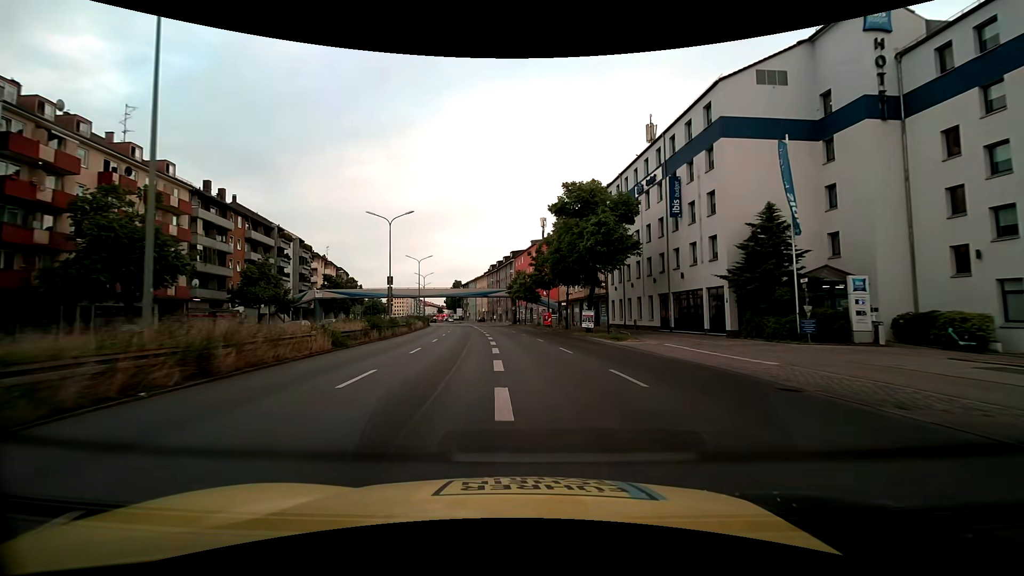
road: trunk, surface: asphalt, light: Day
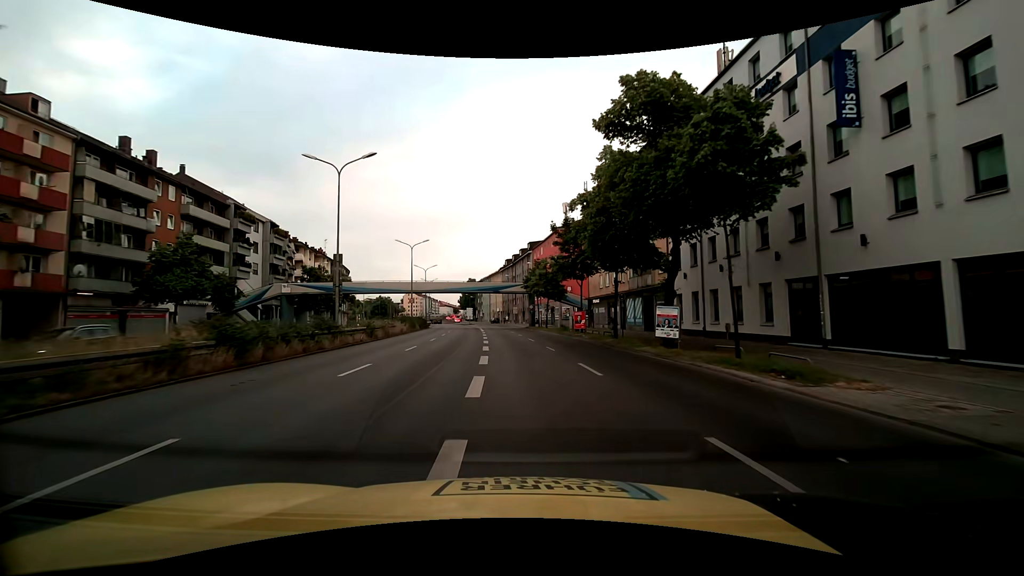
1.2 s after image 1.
(-0.3, +16.1) m; -2°
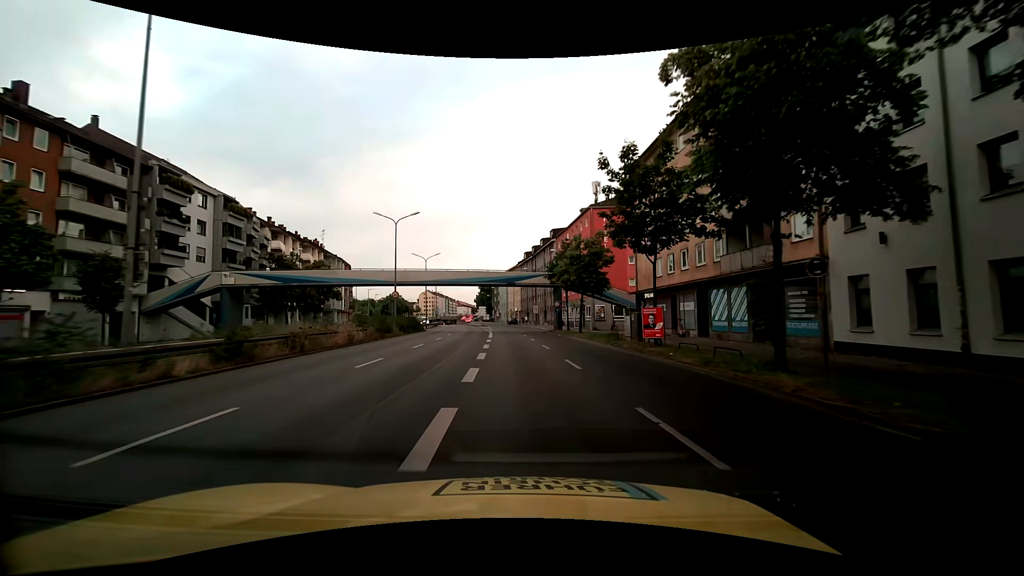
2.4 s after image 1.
(-0.4, +16.1) m; -2°
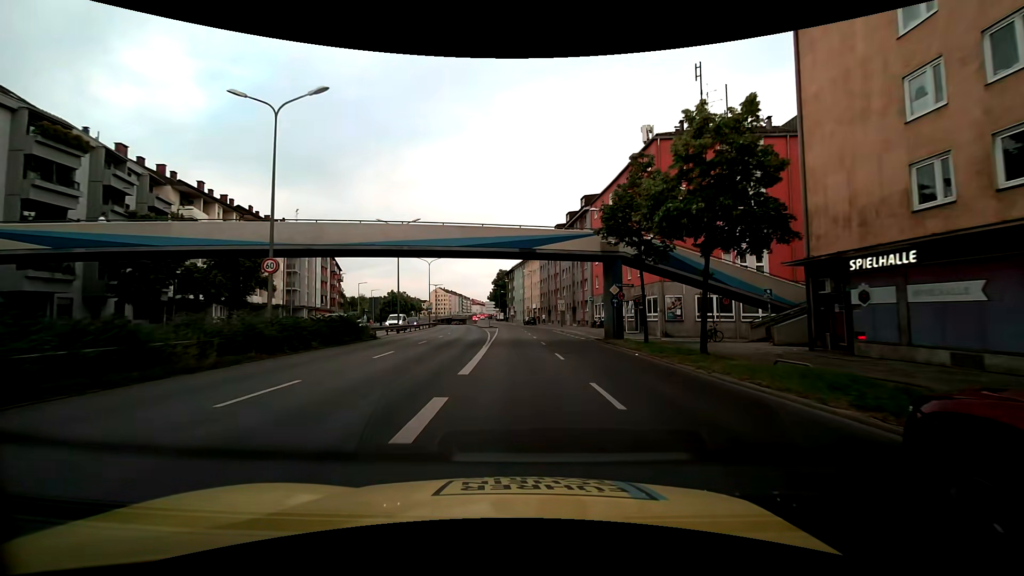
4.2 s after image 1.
(-0.5, +24.2) m; -2°
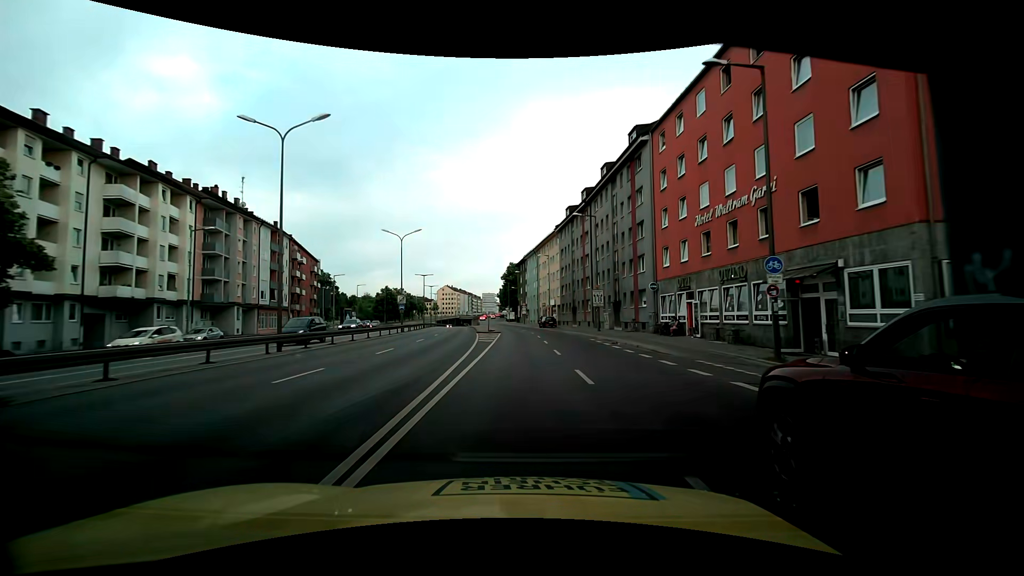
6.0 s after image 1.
(-0.1, +24.2) m; -1°
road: trunk_link
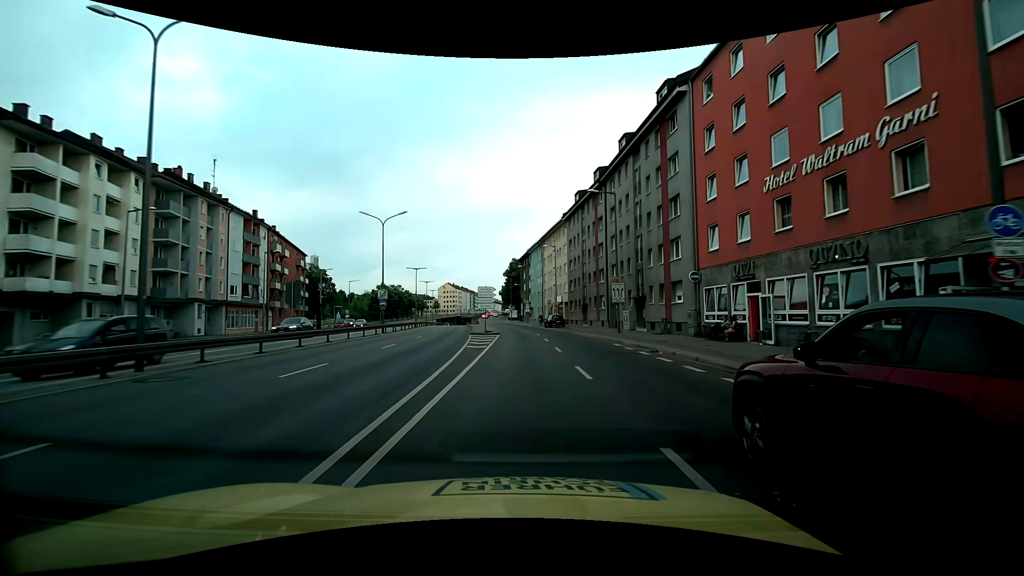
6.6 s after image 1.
(0.0, +8.1) m; +1°
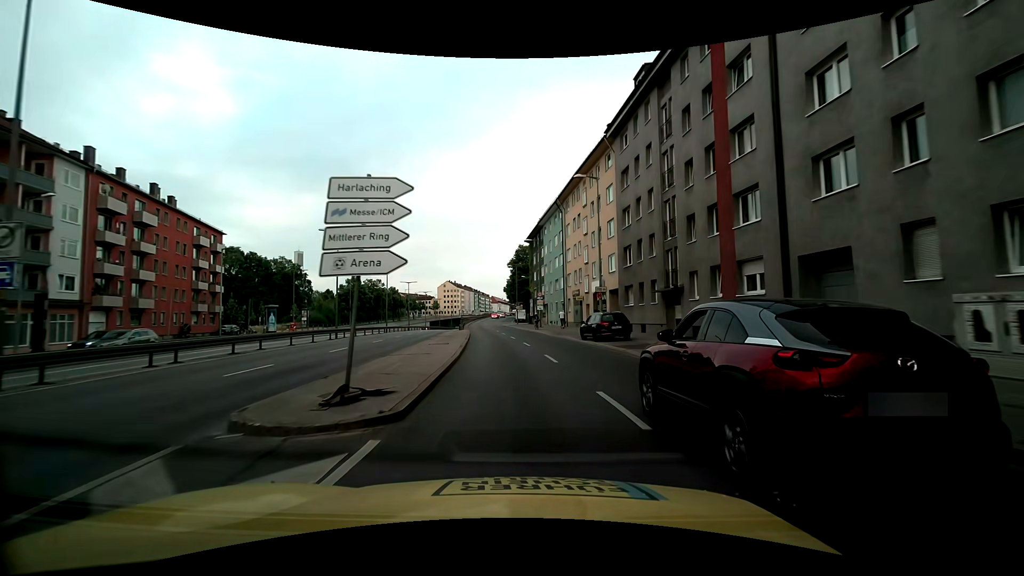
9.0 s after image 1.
(-1.0, +32.3) m; -2°
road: primary_link
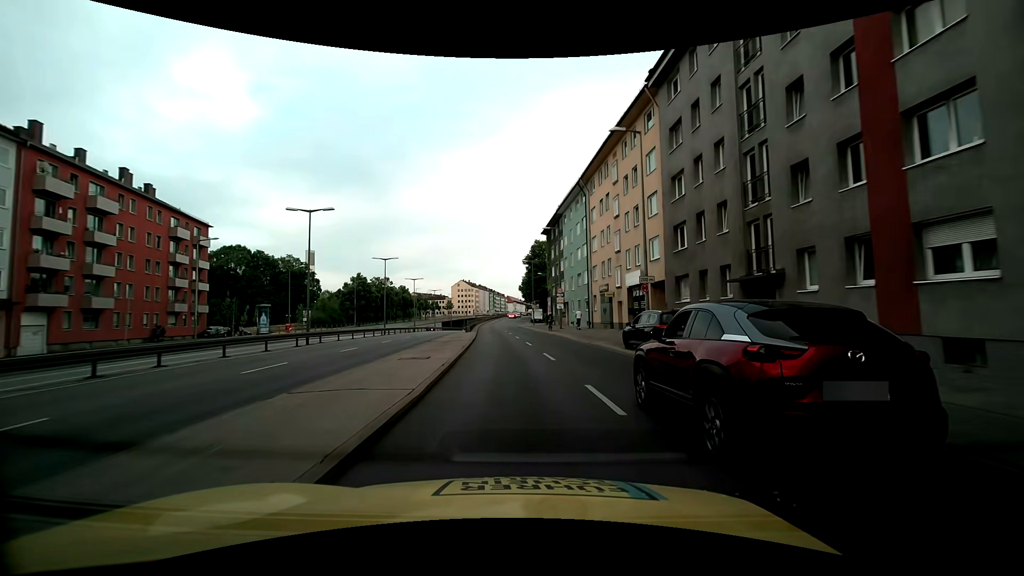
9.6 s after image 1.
(-0.2, +8.1) m; -2°
(0, +10) (-1, +20) (-1, +30) (-2, +40) (-3, +50) (-4, +60) (-4, +70) (-5, +80) (-6, +90) (-6, +100) m
